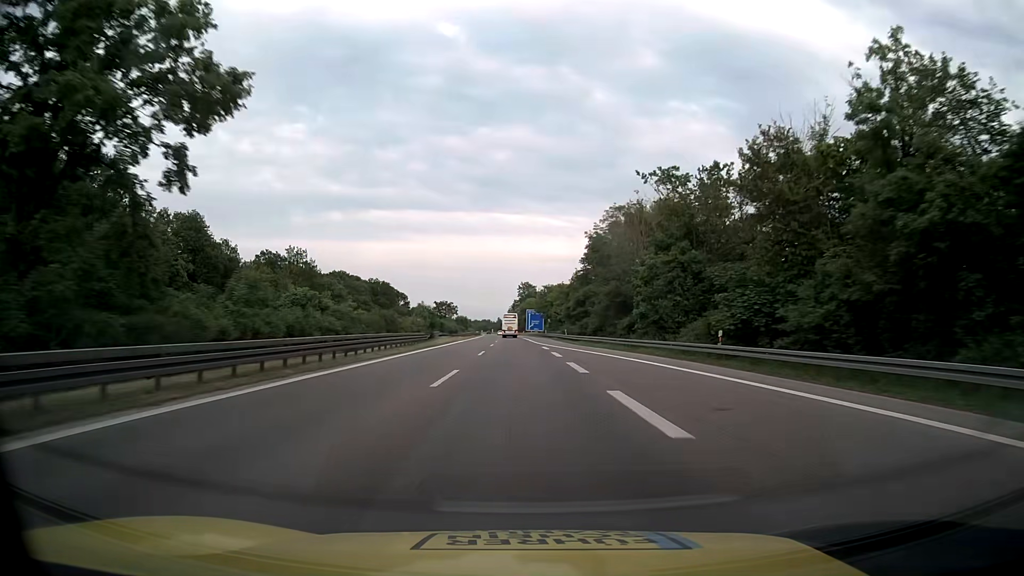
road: motorway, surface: asphalt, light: Day
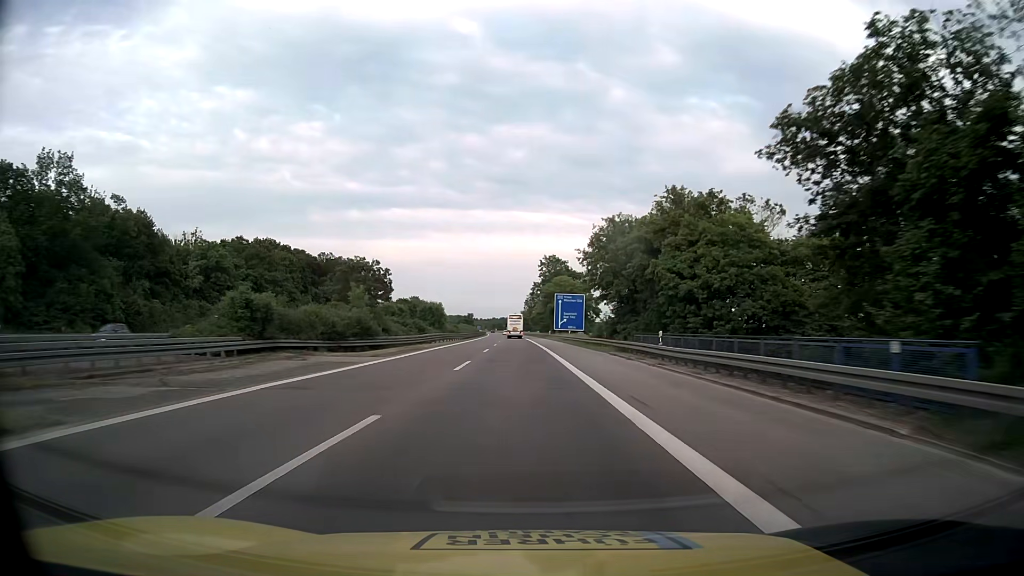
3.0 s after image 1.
(-1.5, +83.9) m; -2°
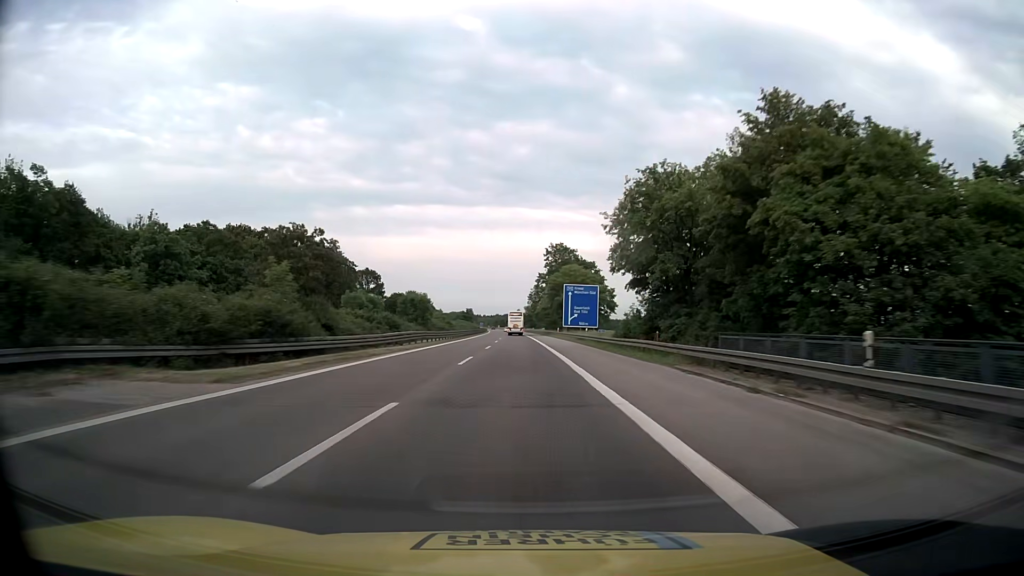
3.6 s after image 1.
(-0.1, +16.8) m; 0°
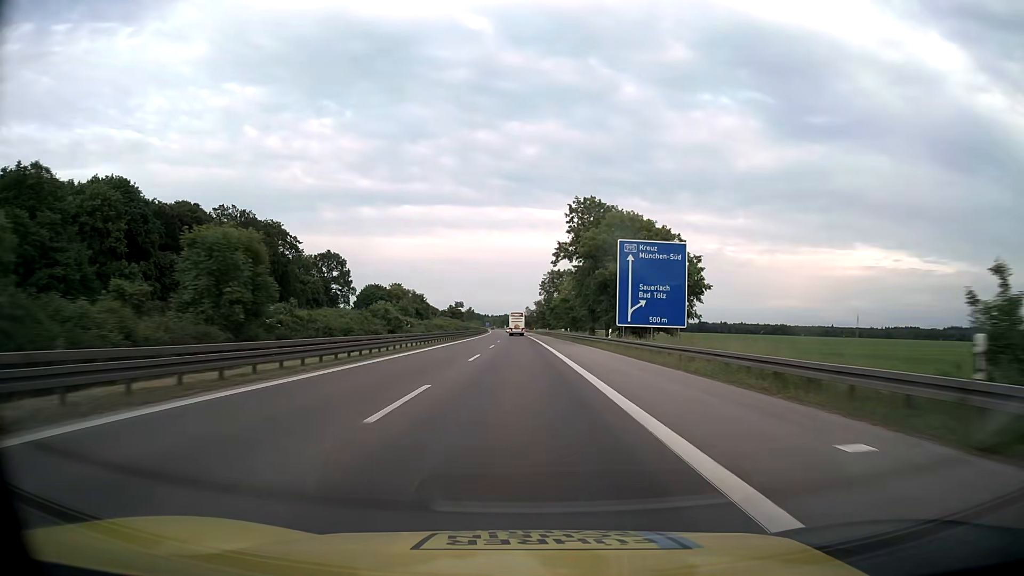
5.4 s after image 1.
(-0.4, +50.5) m; -1°
